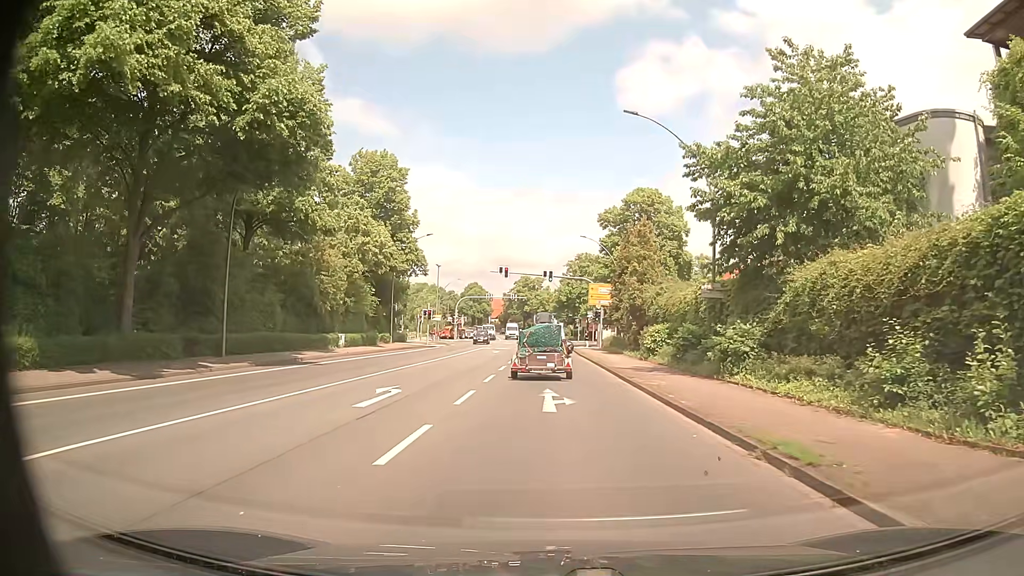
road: primary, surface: asphalt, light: Day
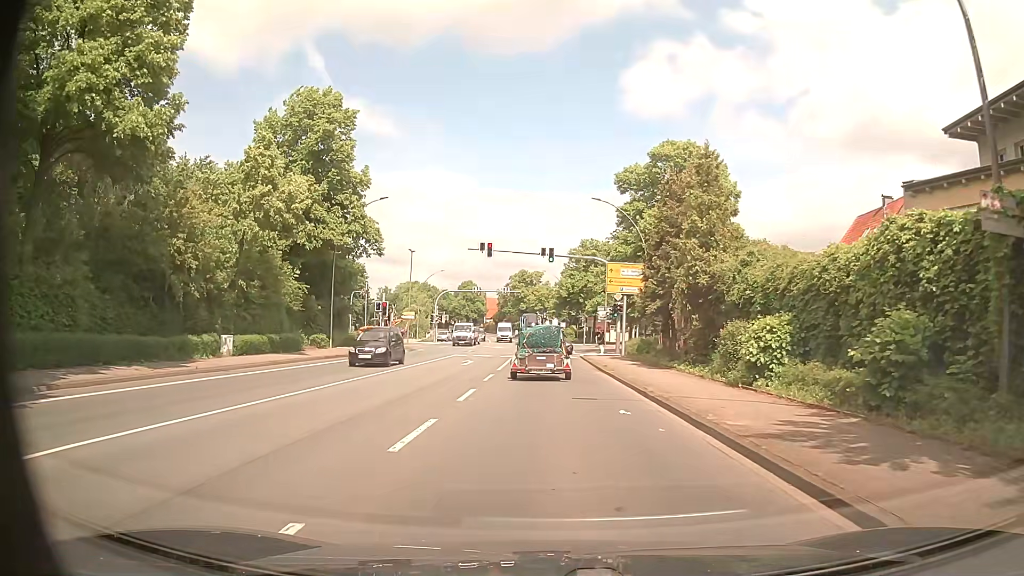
(+0.2, +17.4) m; 0°
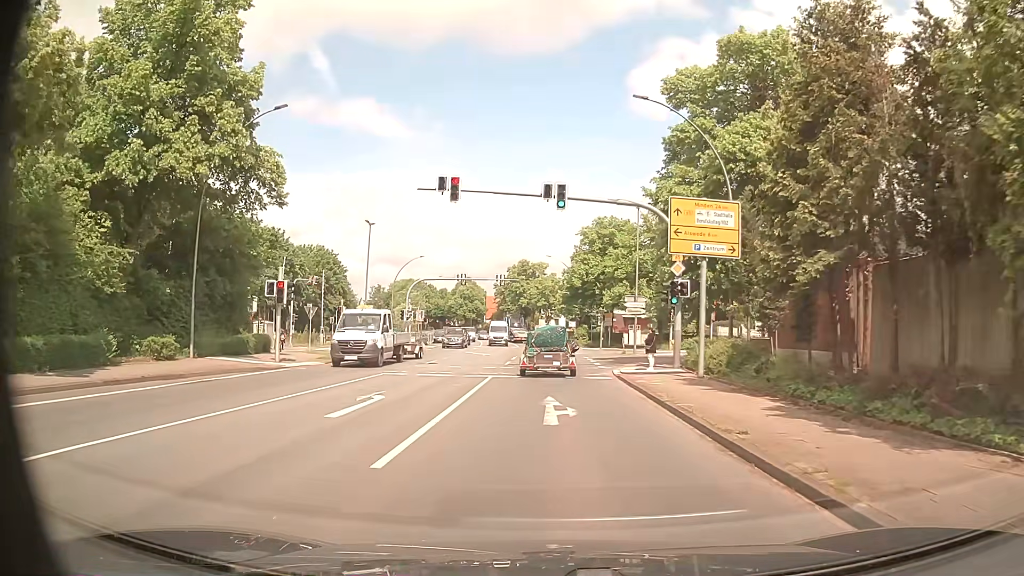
(+0.2, +19.3) m; 0°
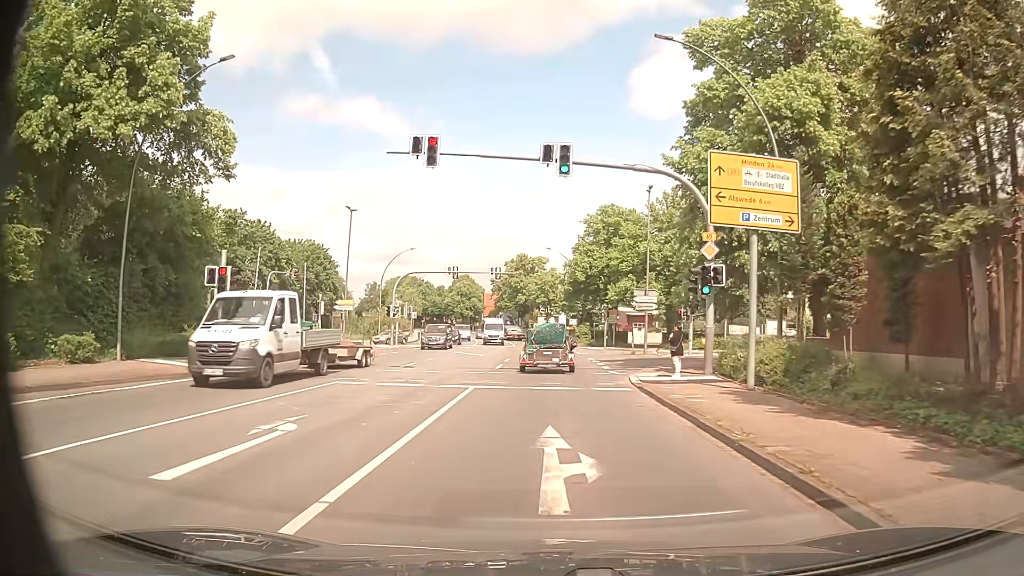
(0.0, +5.2) m; 0°
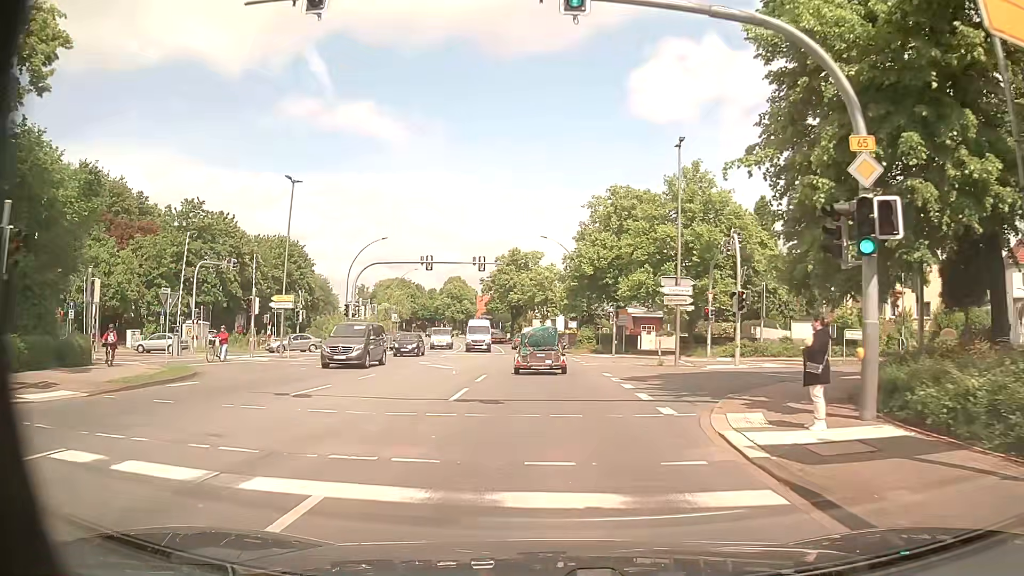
(+0.1, +11.0) m; +1°
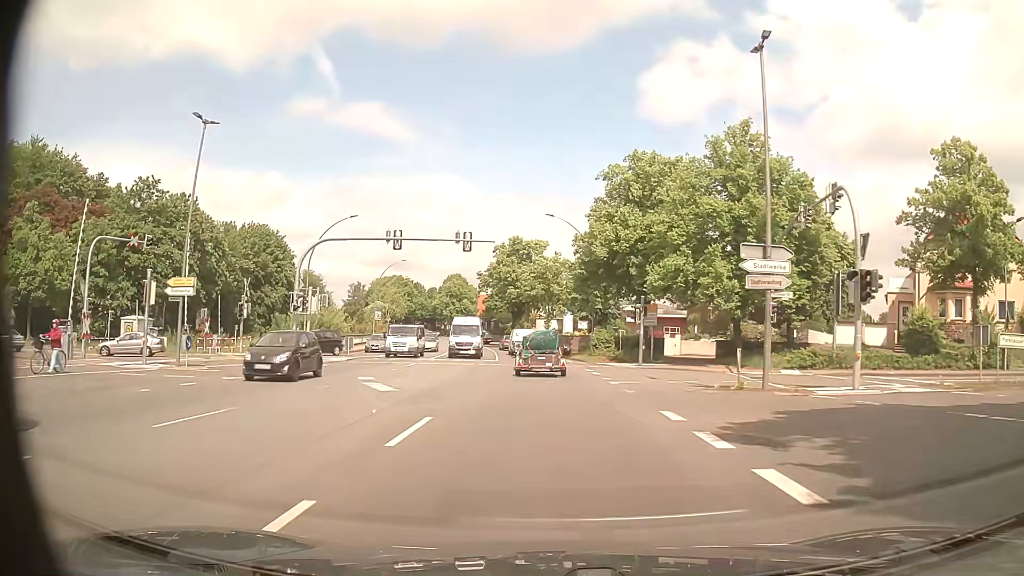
(-0.1, +11.8) m; -1°
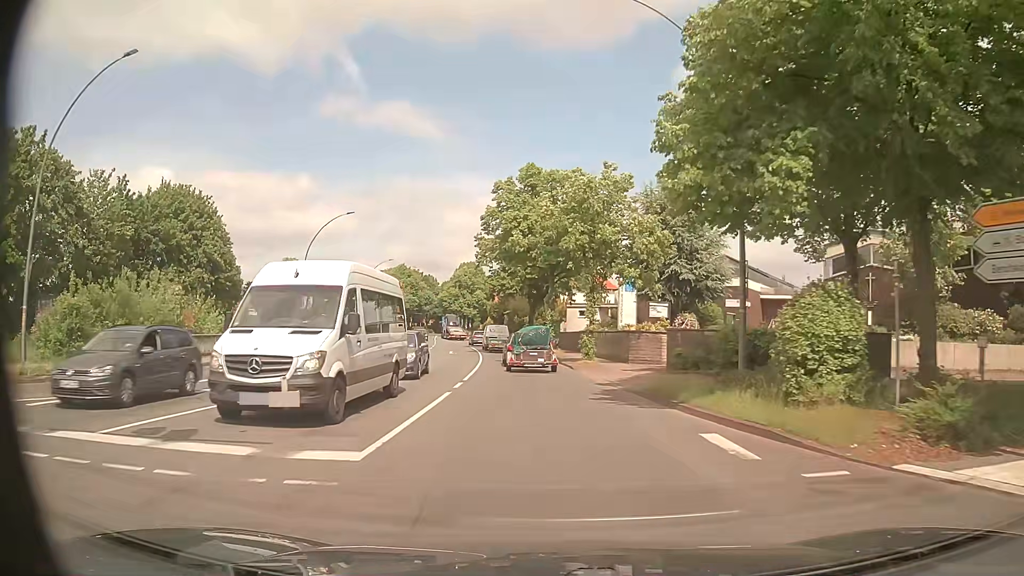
(-0.4, +31.9) m; -3°
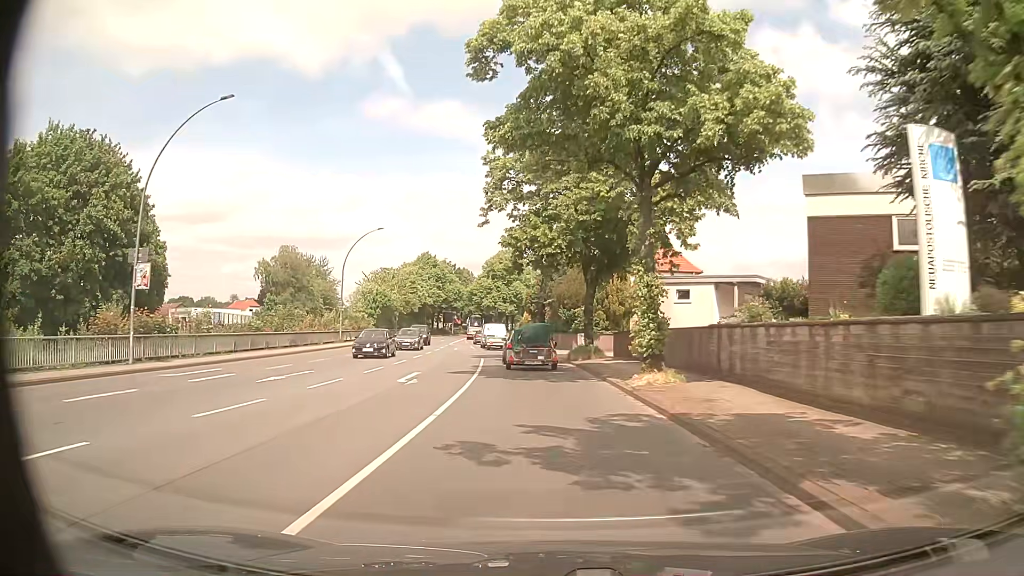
(-0.8, +26.5) m; -4°
